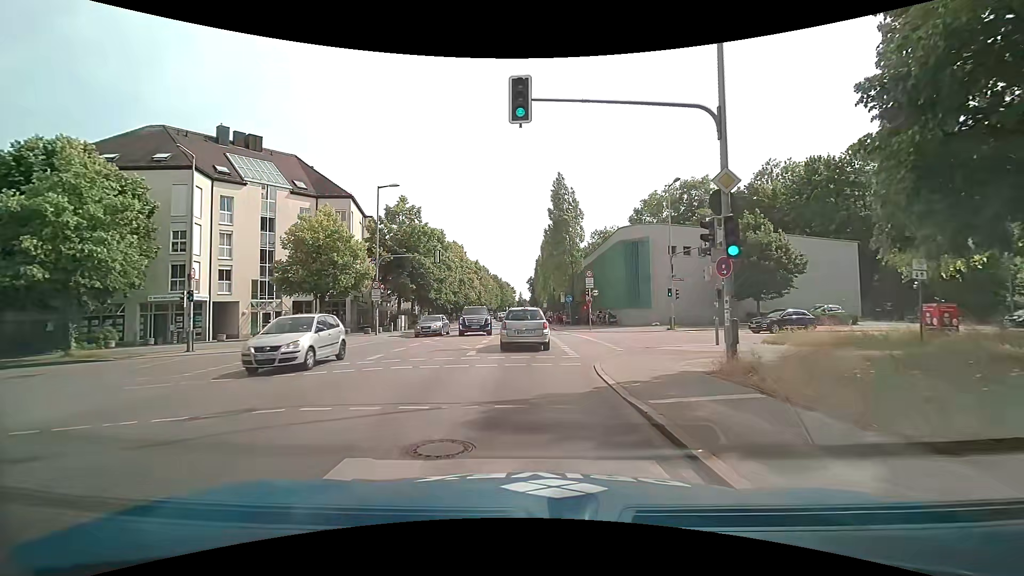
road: secondary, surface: asphalt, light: Day
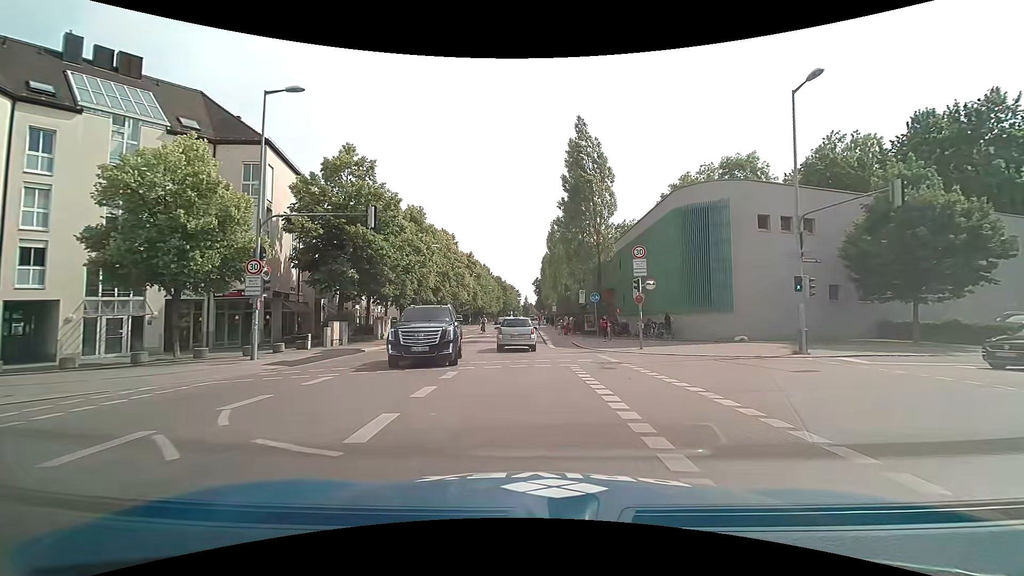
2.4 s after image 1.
(-0.2, +16.4) m; -2°
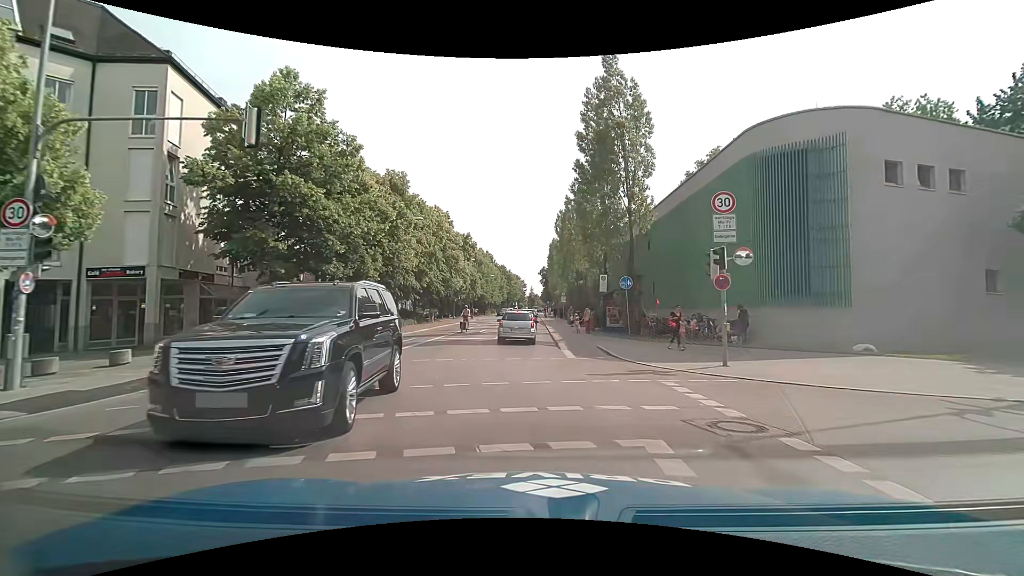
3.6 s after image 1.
(0.0, +9.3) m; 0°
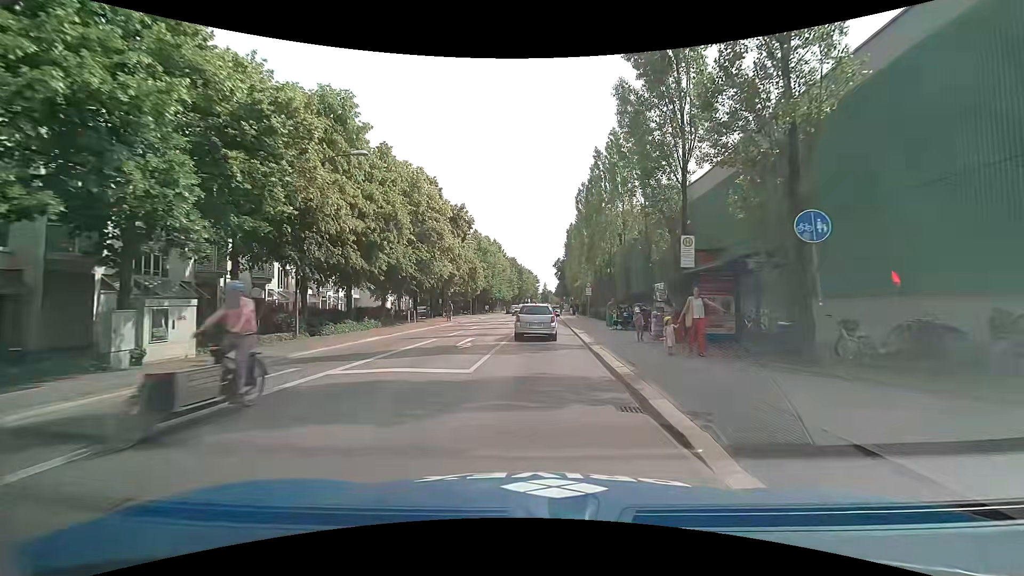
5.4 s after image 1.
(-0.3, +15.0) m; -1°
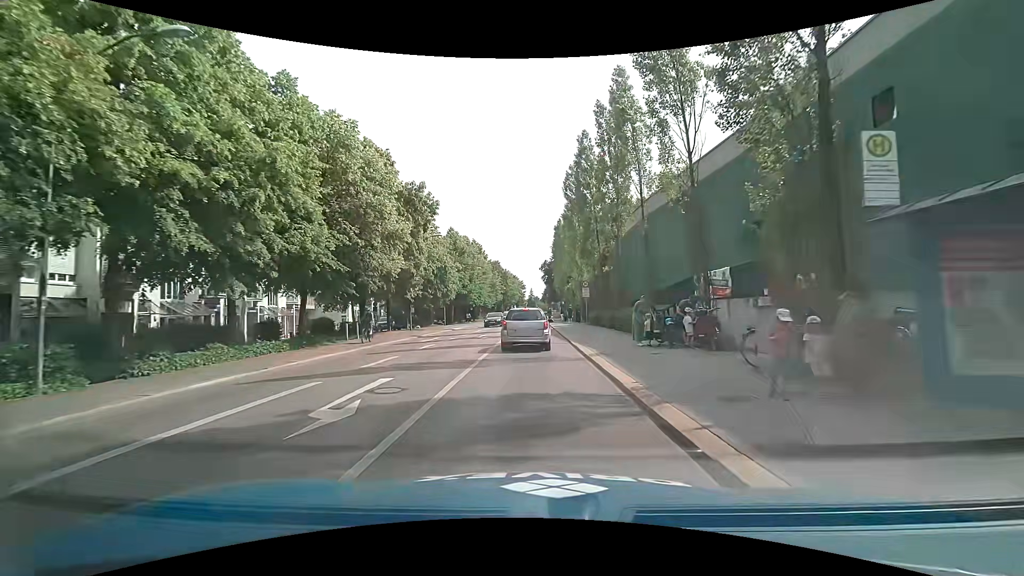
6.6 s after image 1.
(+0.1, +10.4) m; +1°
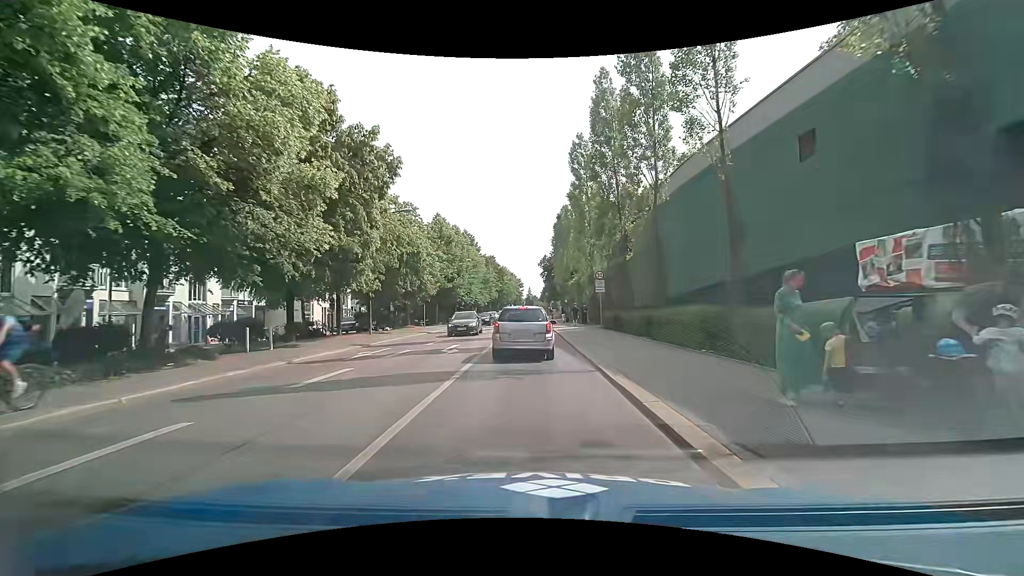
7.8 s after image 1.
(0.0, +9.9) m; 0°
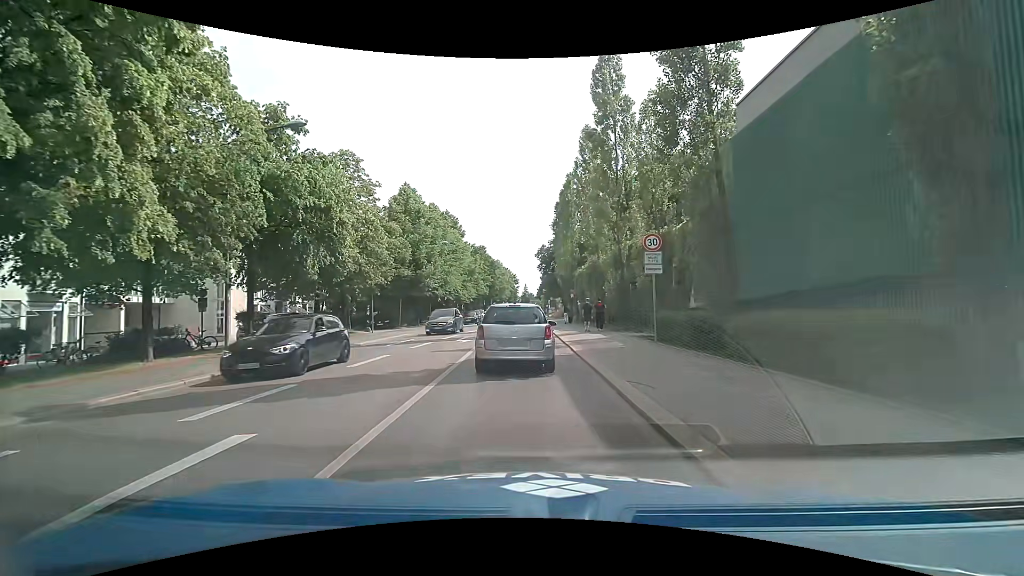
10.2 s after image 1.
(-0.2, +14.5) m; -1°
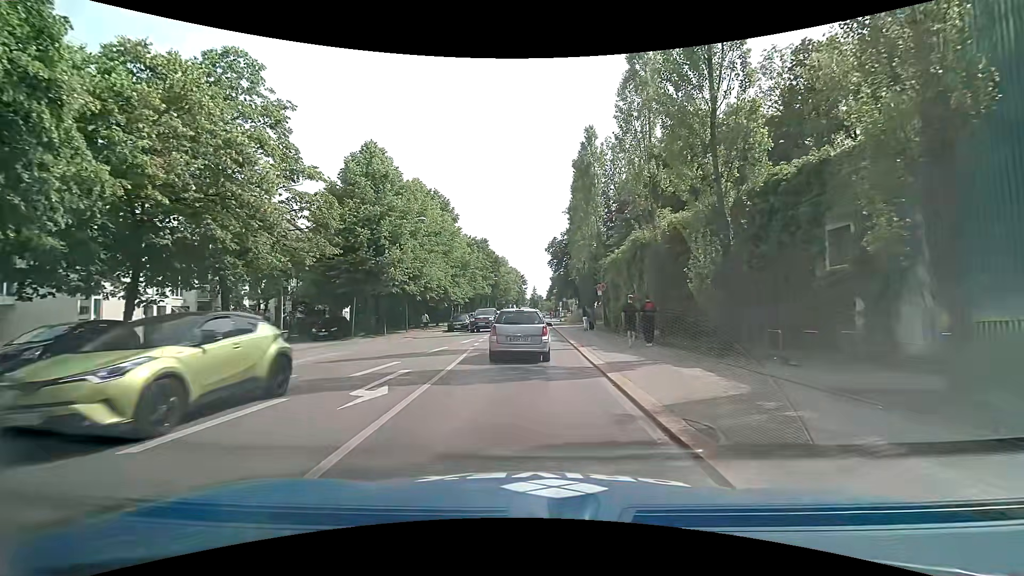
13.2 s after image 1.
(+0.1, +13.6) m; -1°
(0, +10) (0, +20) (+1, +30) (+1, +40) (+1, +50) (+2, +60) (+2, +70) (+2, +80) (+2, +90) (+2, +100) m
